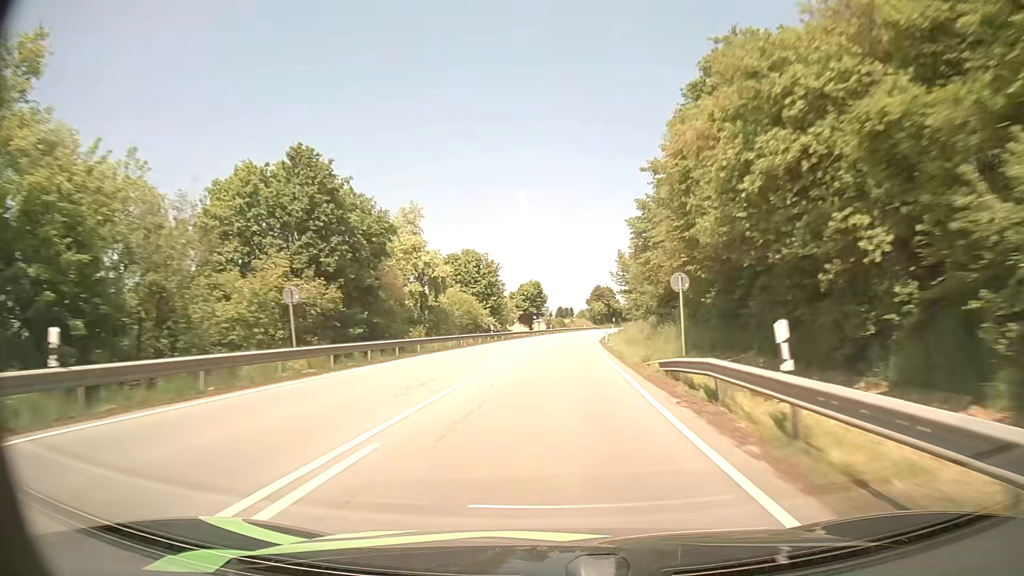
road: primary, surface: asphalt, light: Day
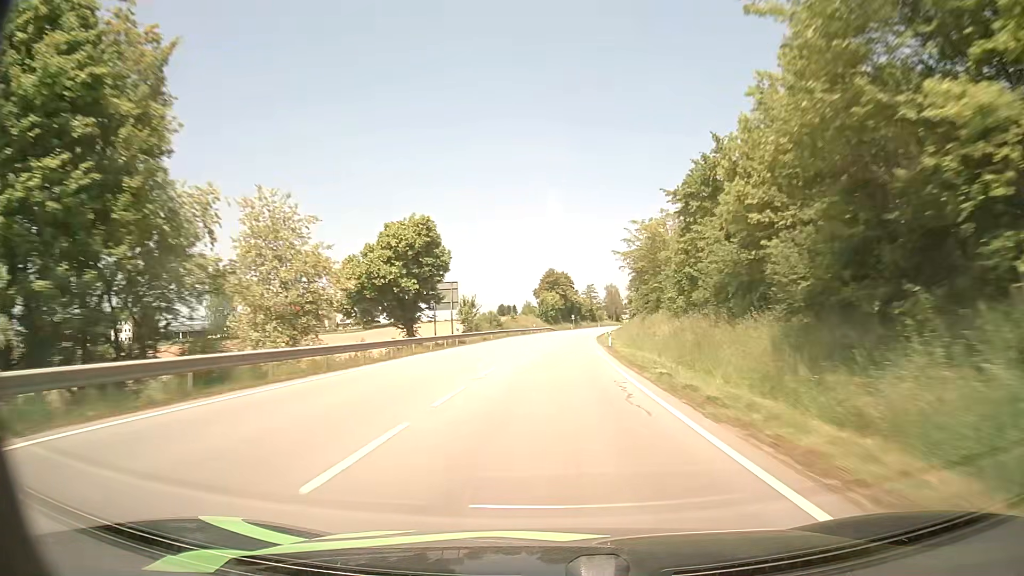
(+2.6, +64.4) m; +5°
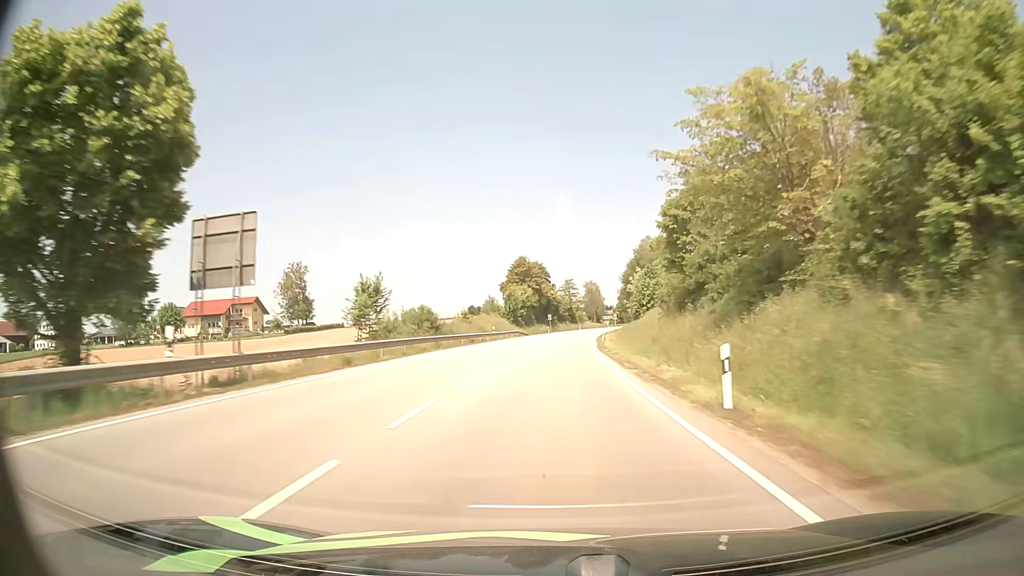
(+0.6, +32.7) m; +2°
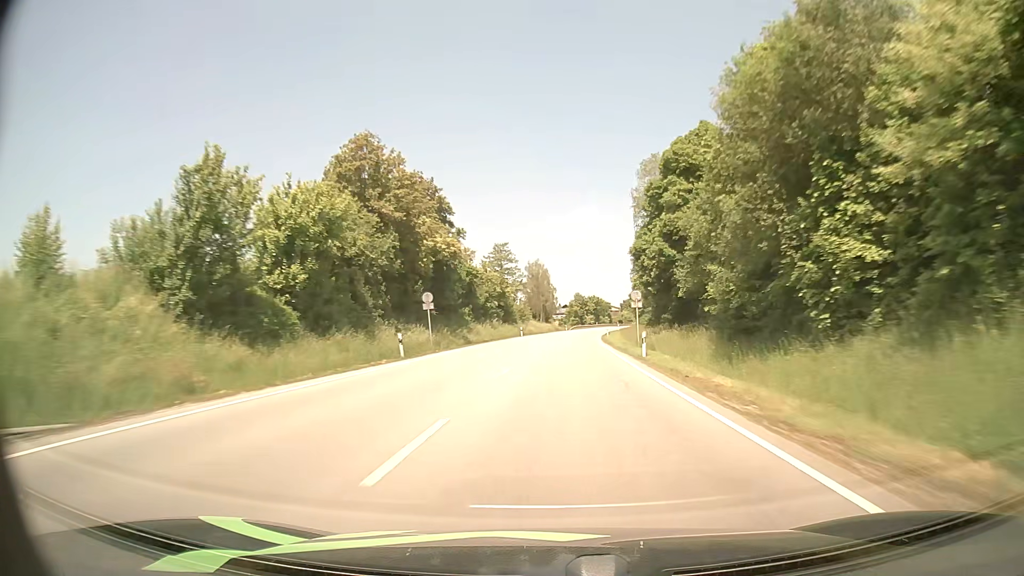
(+3.5, +83.3) m; +5°
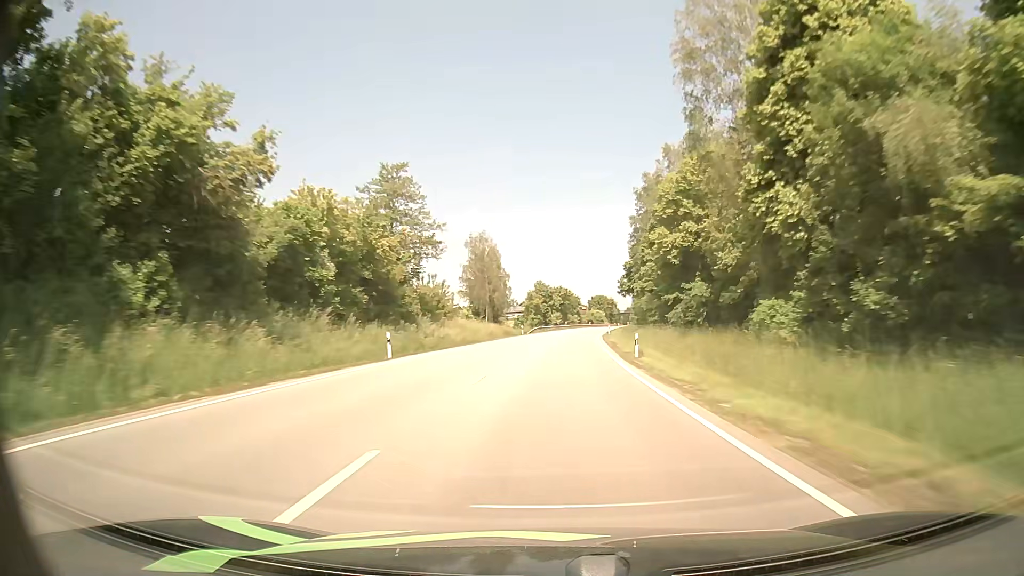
(+1.7, +51.1) m; +4°
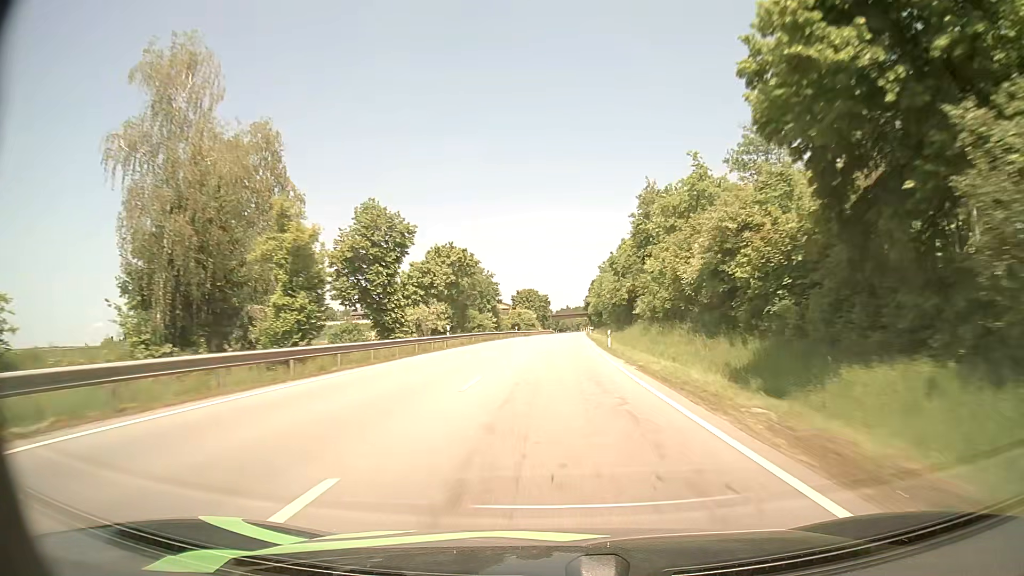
(+4.3, +85.9) m; +6°
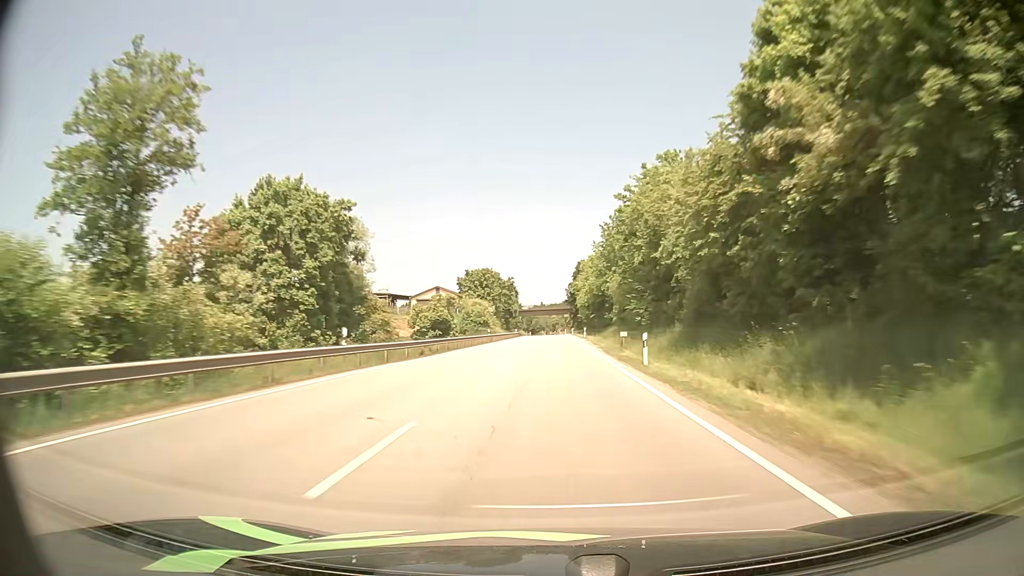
(+1.5, +69.3) m; +2°
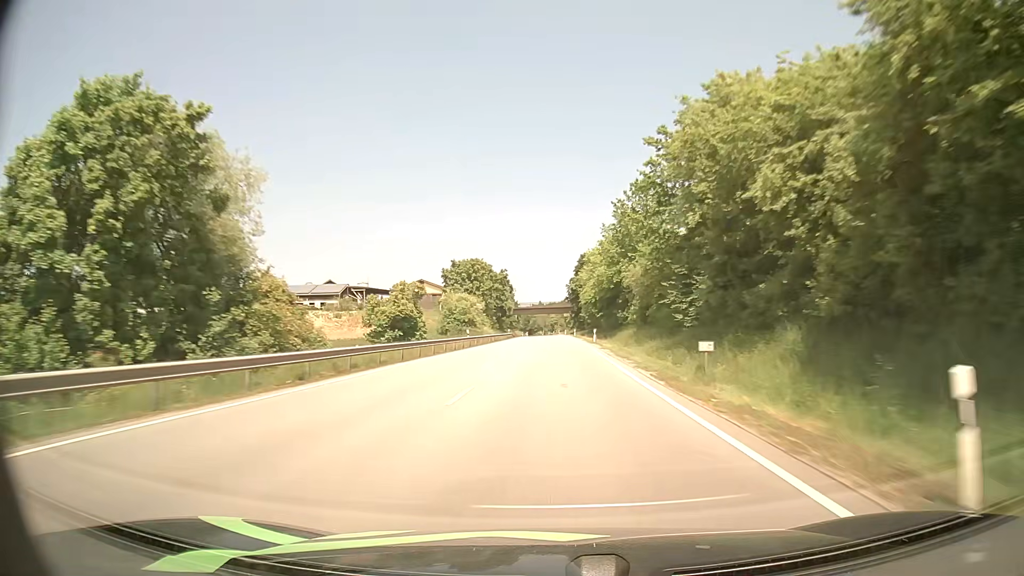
(+0.1, +17.6) m; 0°
(0, +10) (0, +20) (0, +30) (0, +40) (0, +50) (0, +60) (0, +70) (0, +80) (0, +90) (+1, +100) m
